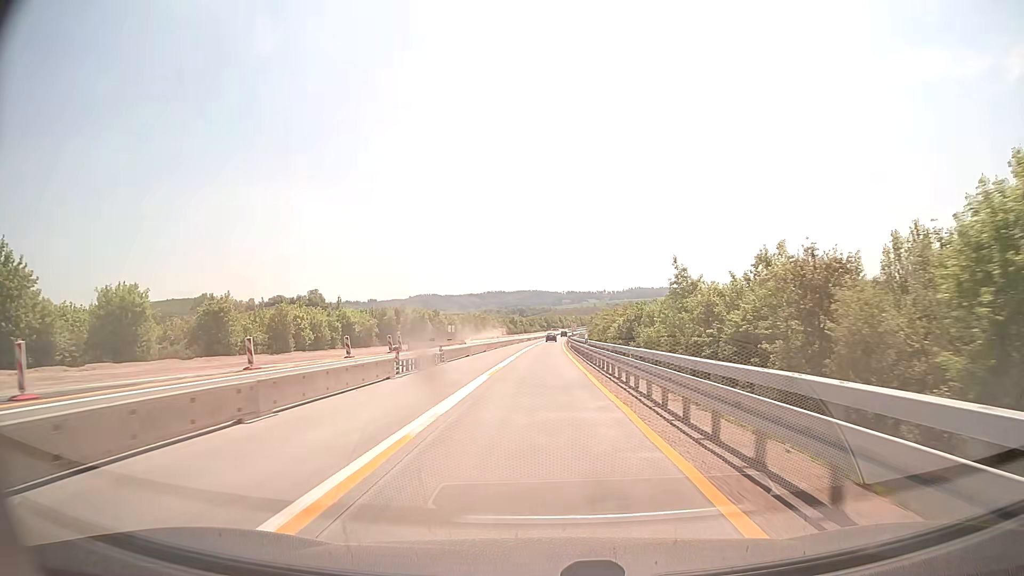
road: motorway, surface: concrete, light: Day
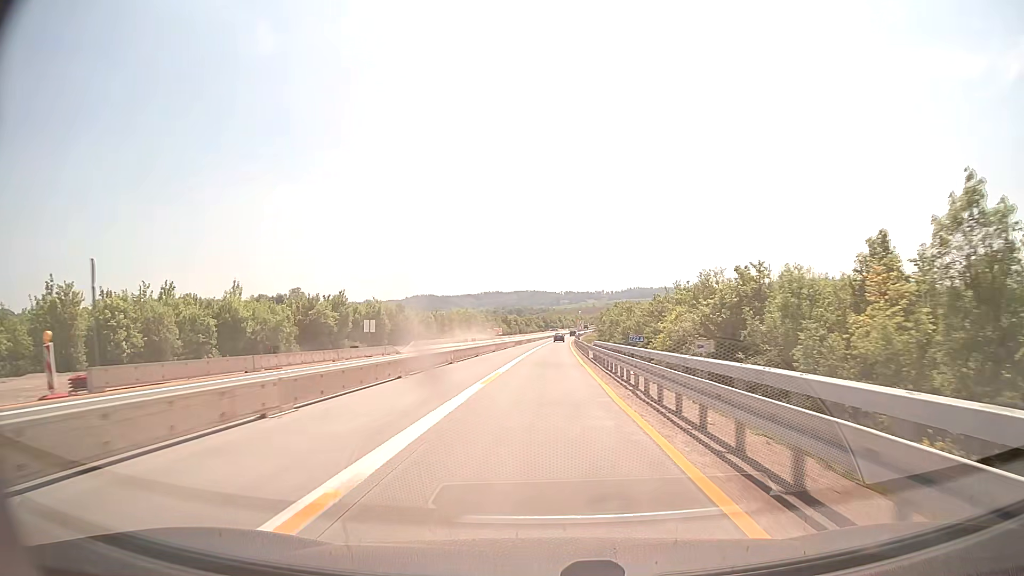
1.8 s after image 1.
(+0.1, +39.2) m; 0°
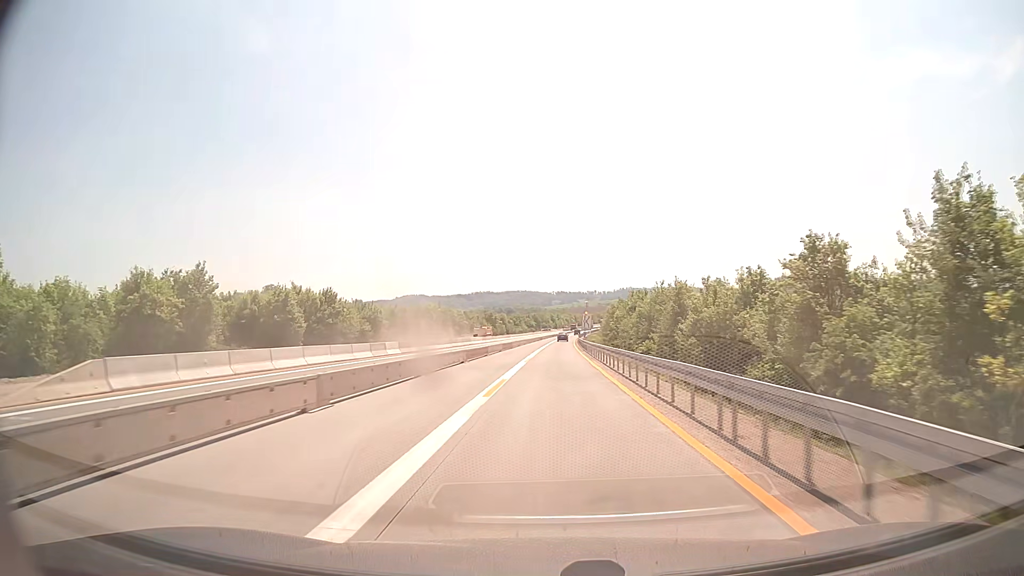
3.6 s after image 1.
(+0.1, +39.2) m; +1°
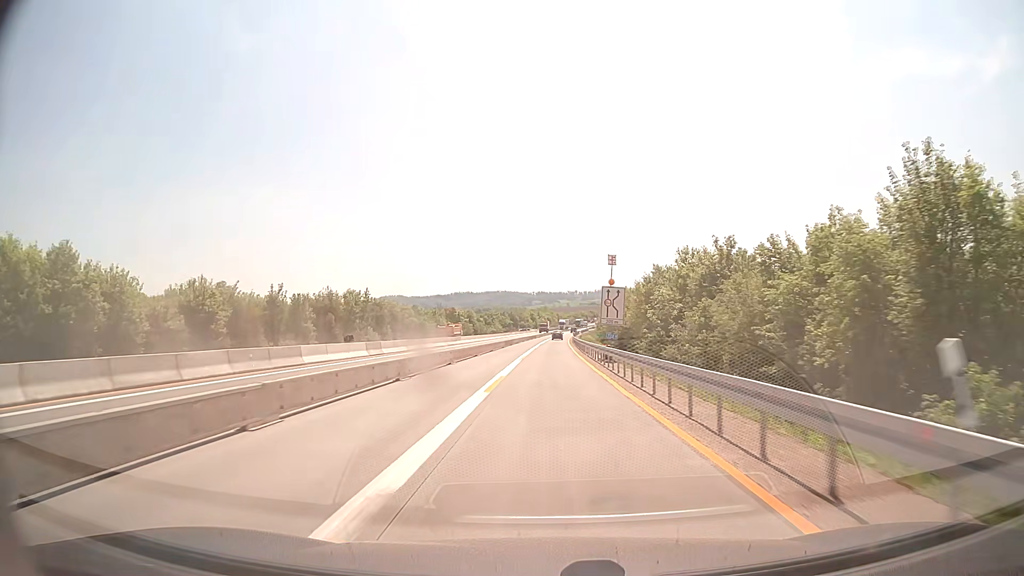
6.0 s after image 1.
(+0.8, +52.2) m; +2°
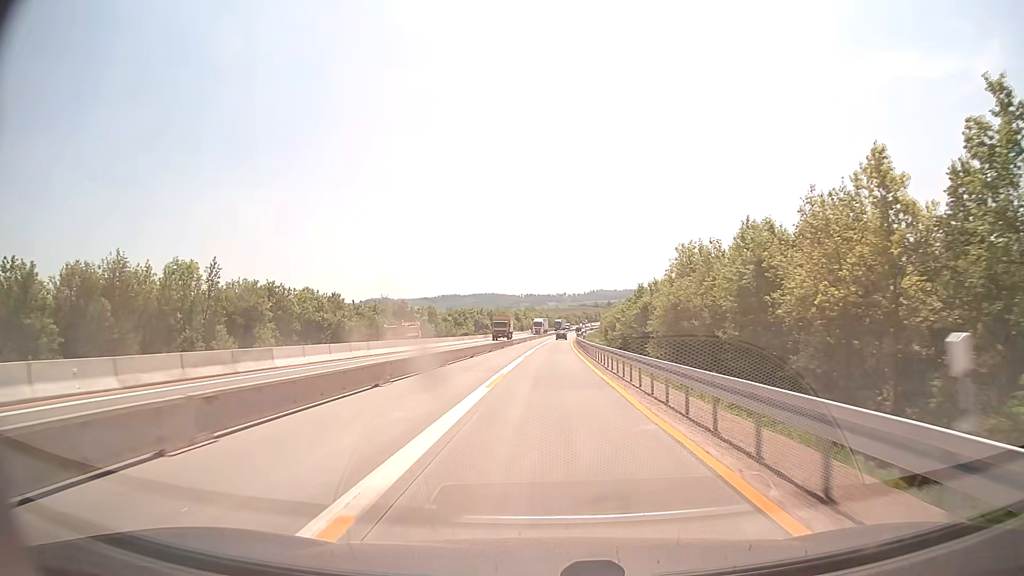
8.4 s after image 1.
(+0.5, +52.1) m; +1°
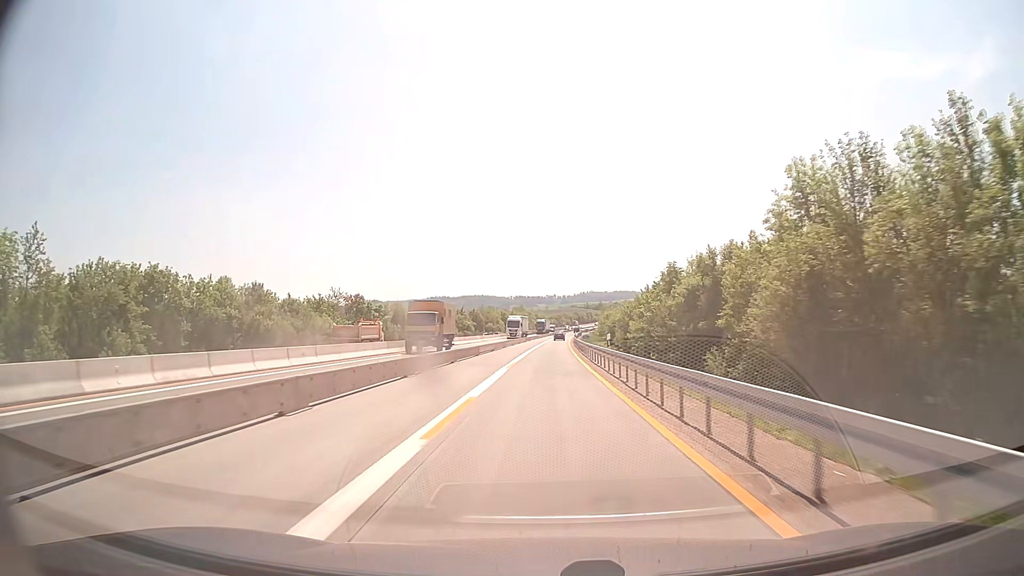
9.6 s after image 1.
(+0.2, +26.0) m; +1°
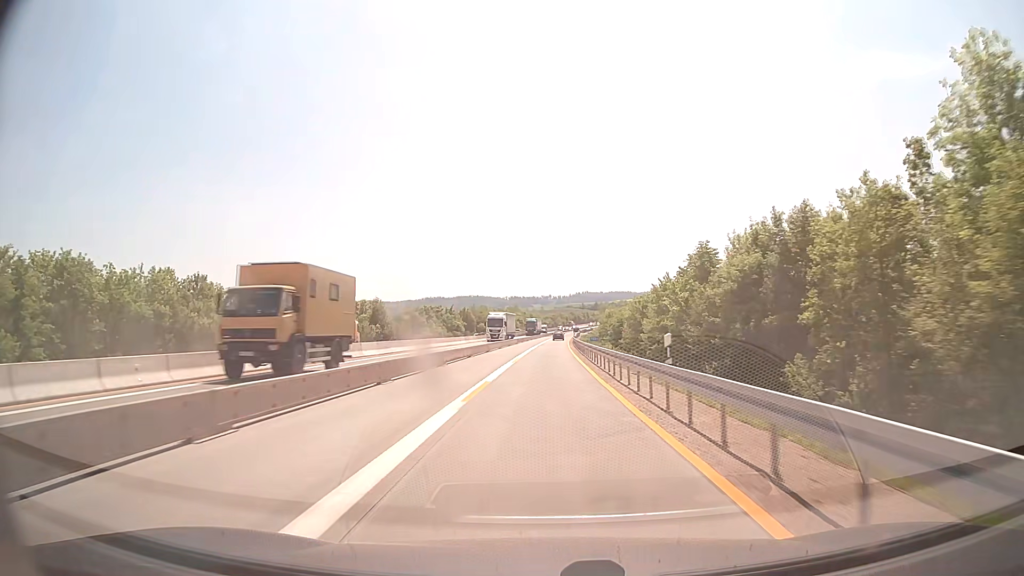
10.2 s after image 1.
(+0.1, +13.0) m; 0°
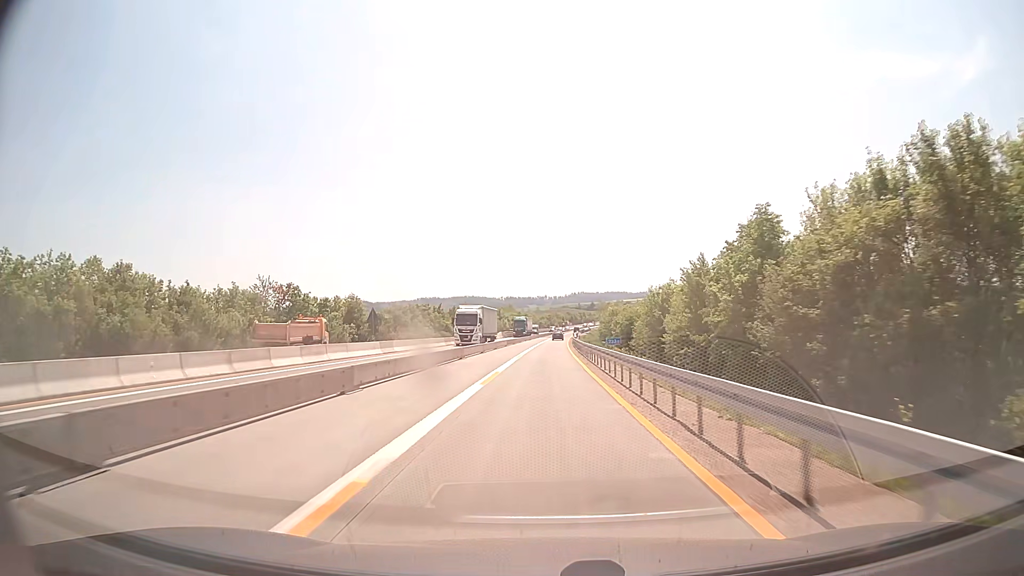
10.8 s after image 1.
(0.0, +13.0) m; 0°
(0, +10) (0, +20) (0, +30) (0, +40) (+1, +50) (+1, +60) (+1, +70) (+1, +80) (+2, +90) (+2, +100) m
